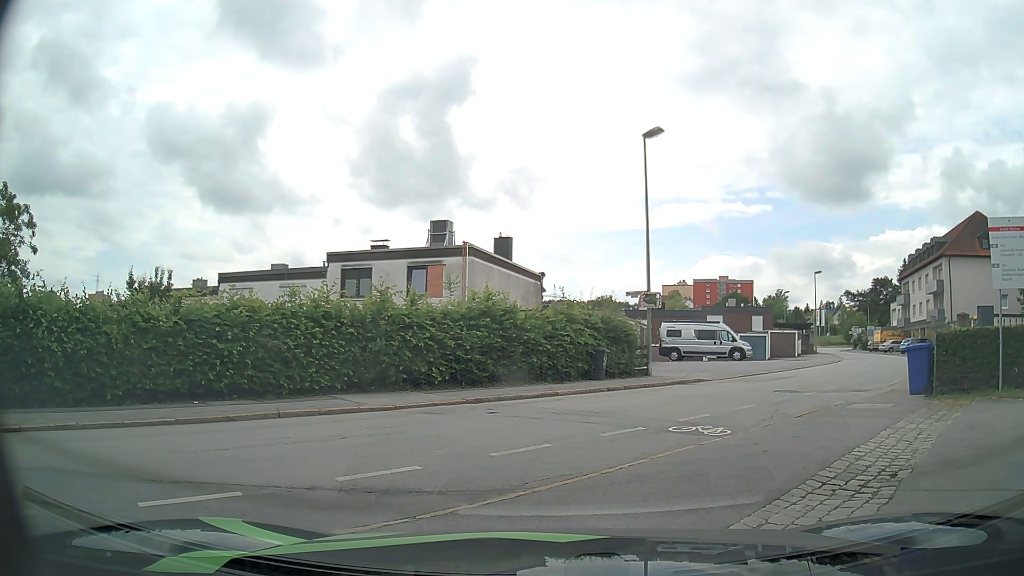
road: residential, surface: asphalt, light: Day
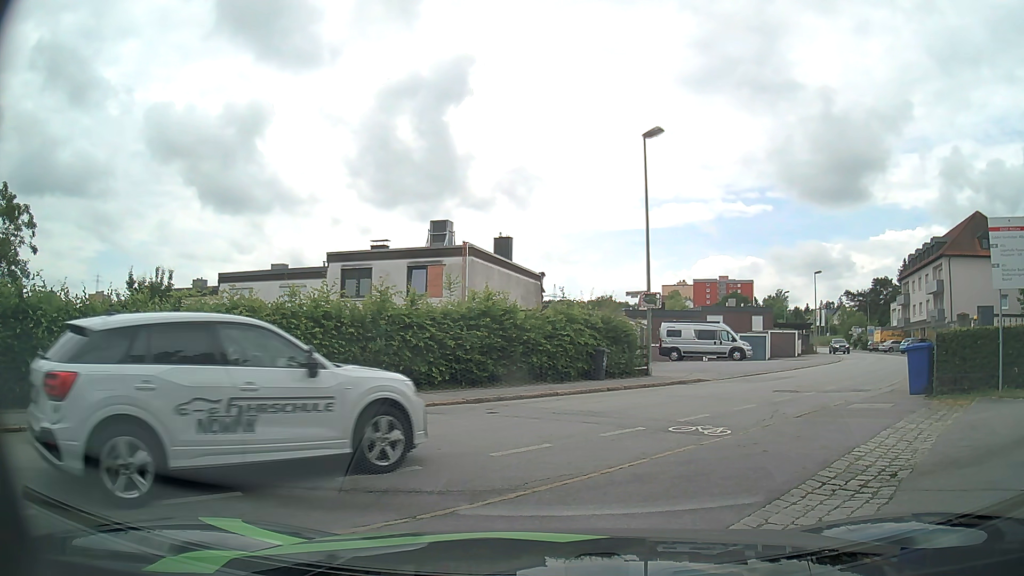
(0.0, 0.0) m; 0°
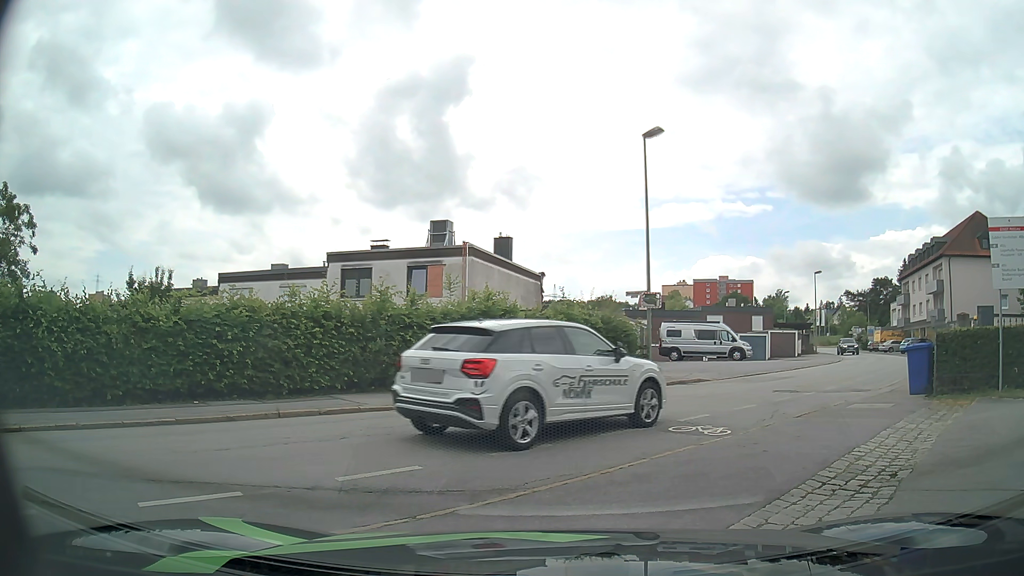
(0.0, 0.0) m; 0°
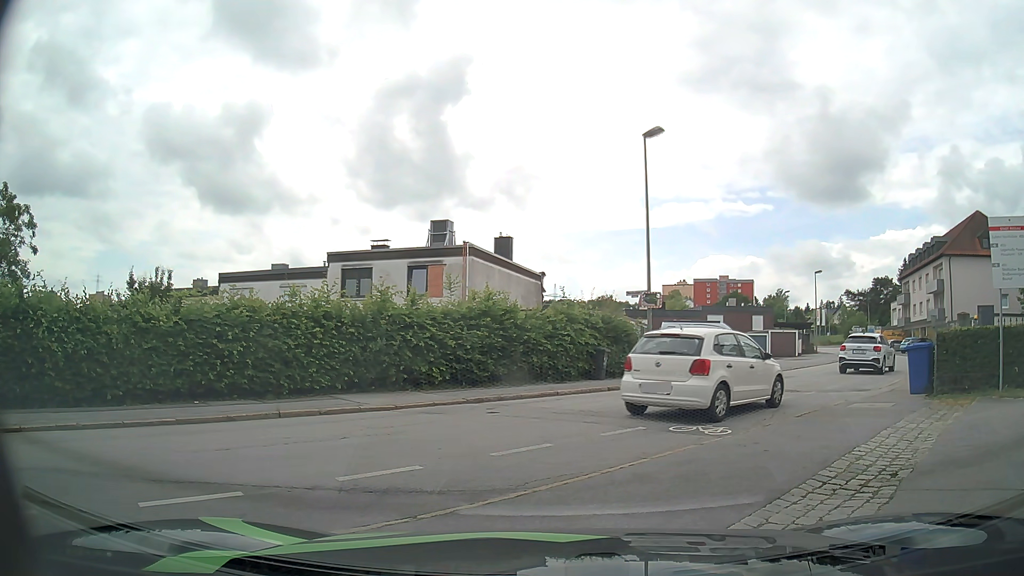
(0.0, 0.0) m; 0°
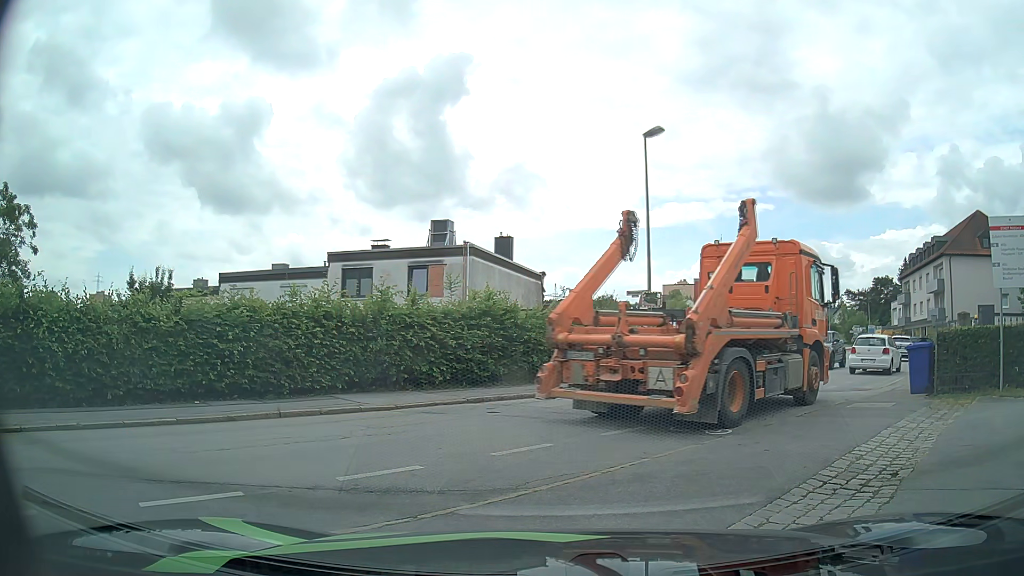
(0.0, 0.0) m; 0°
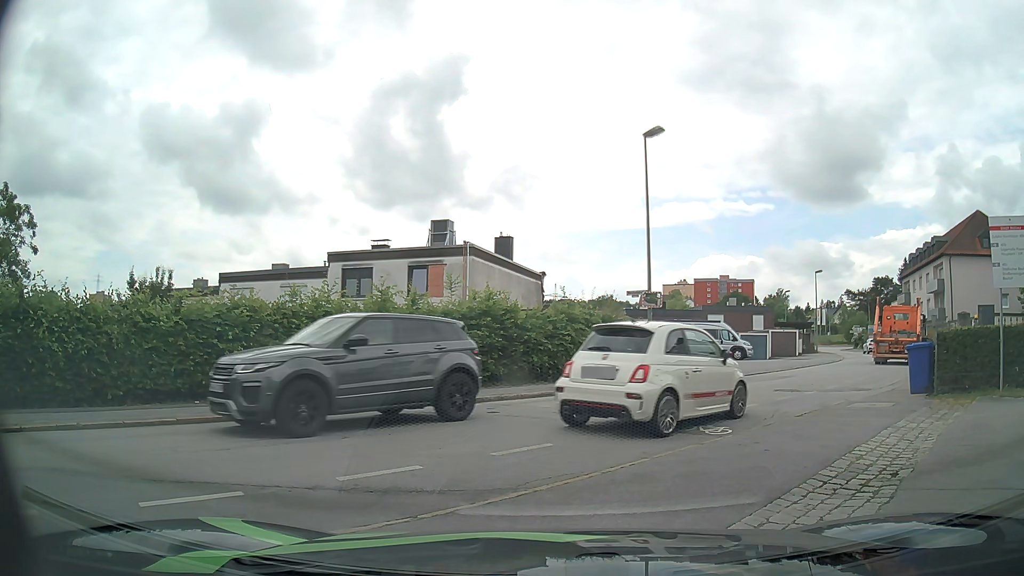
(0.0, 0.0) m; 0°
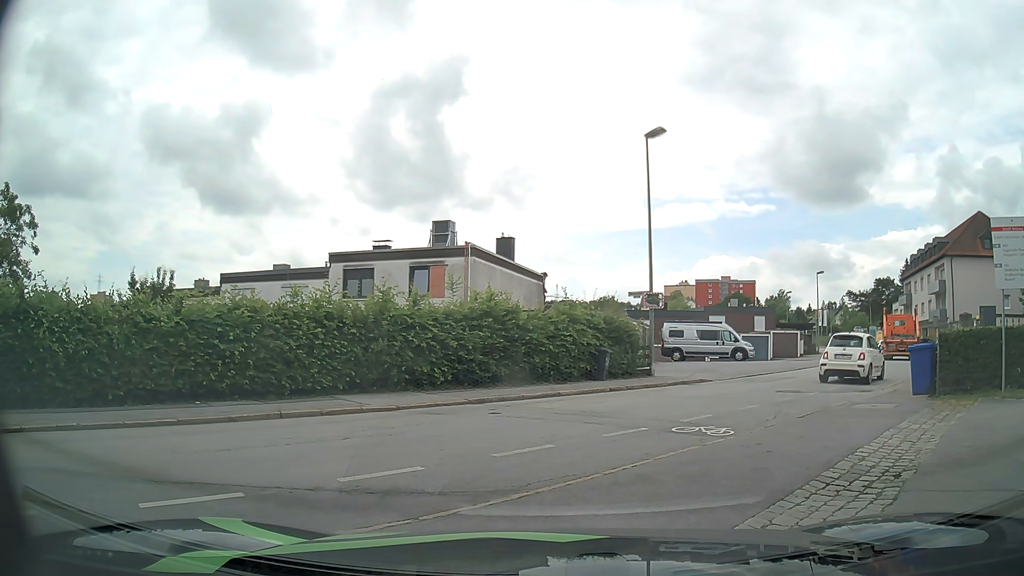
(0.0, 0.0) m; 0°
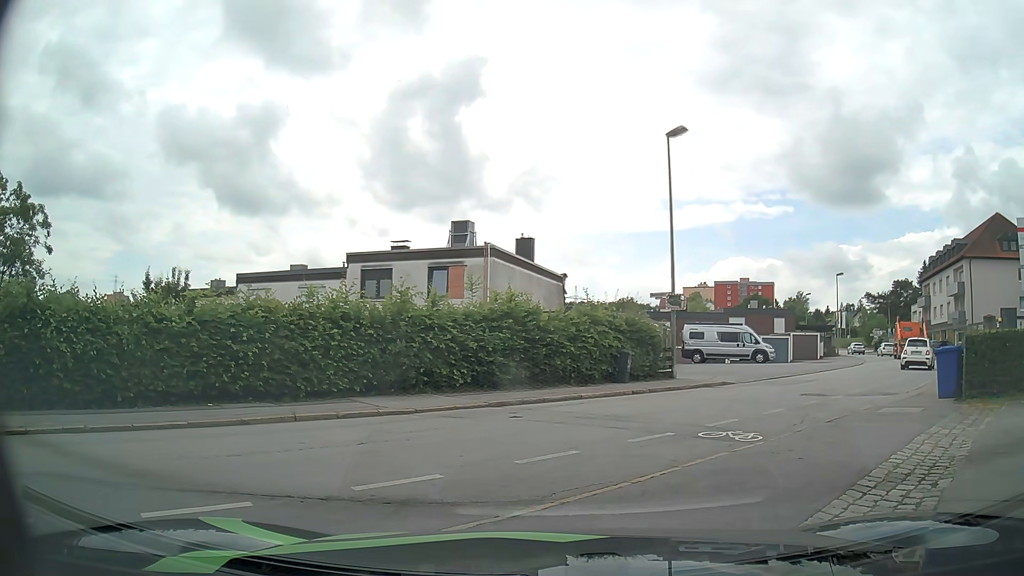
(0.0, +0.3) m; 0°
